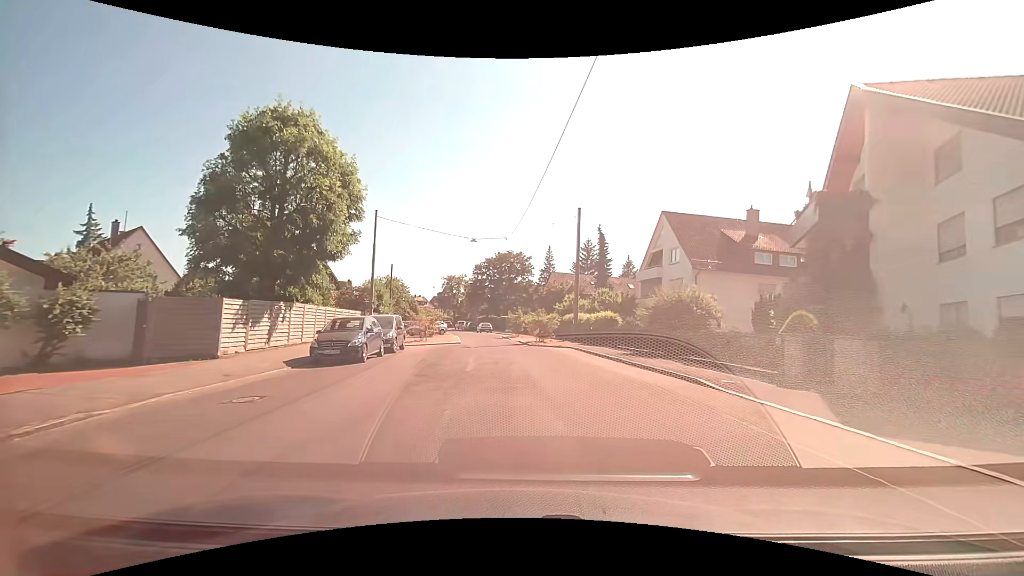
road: residential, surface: asphalt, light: Day
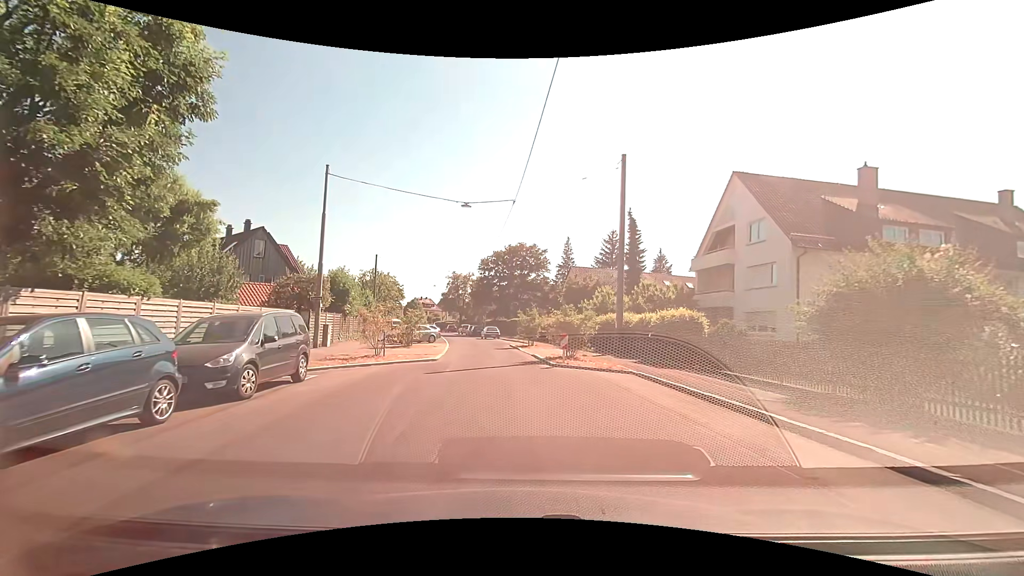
(-0.1, +12.4) m; 0°
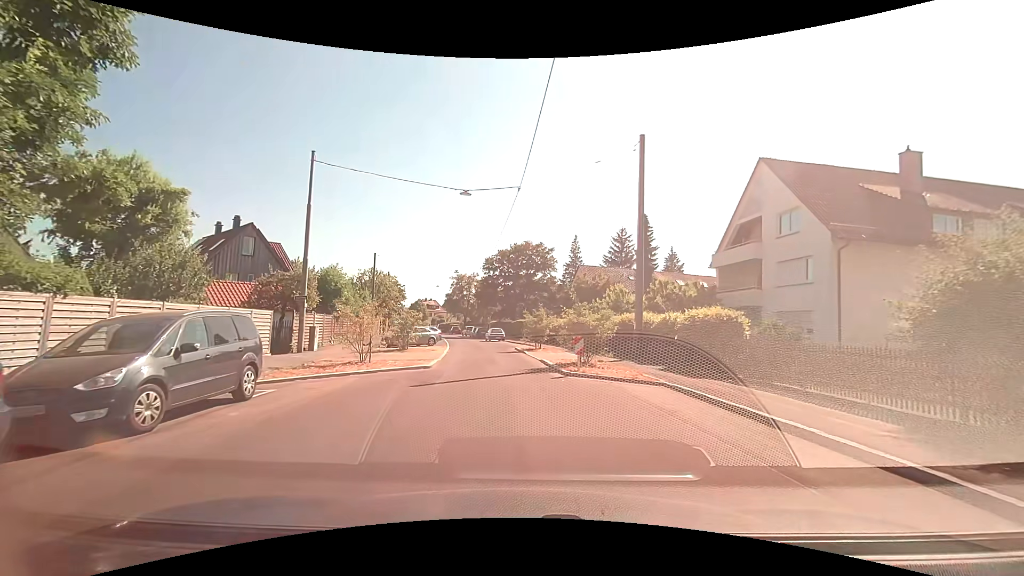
(0.0, +2.8) m; -1°
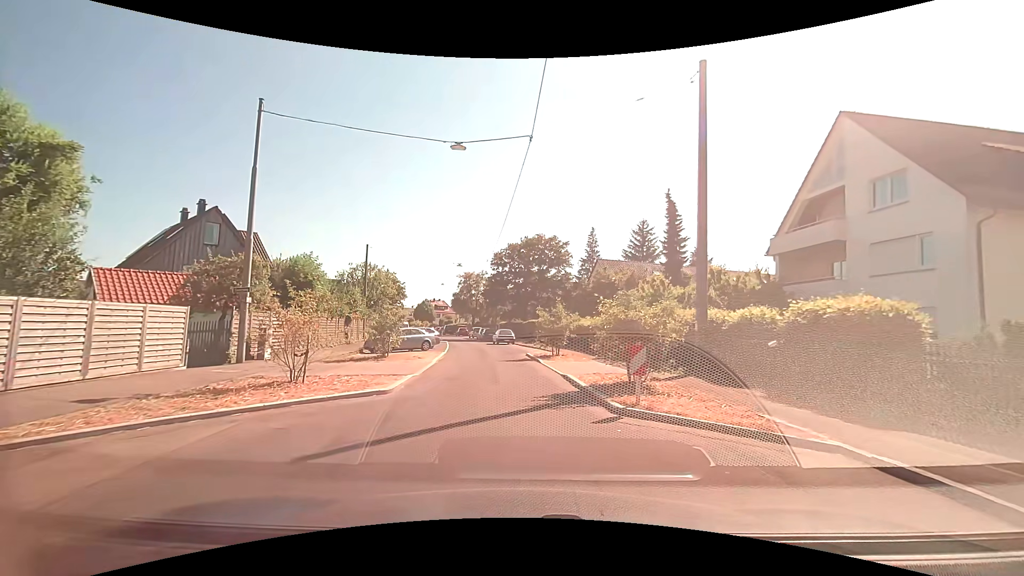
(-0.1, +6.4) m; -1°
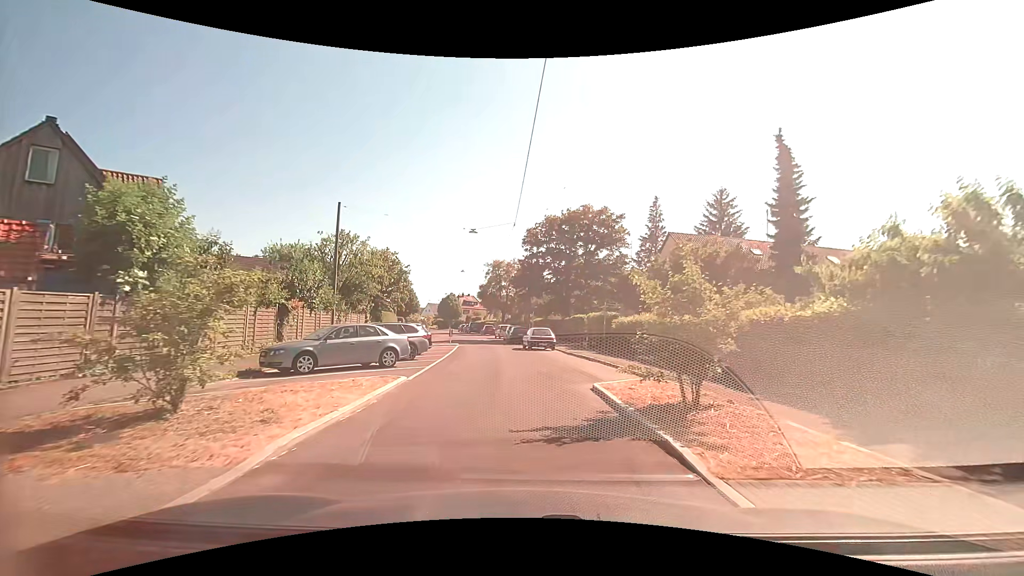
(-0.7, +15.3) m; -5°
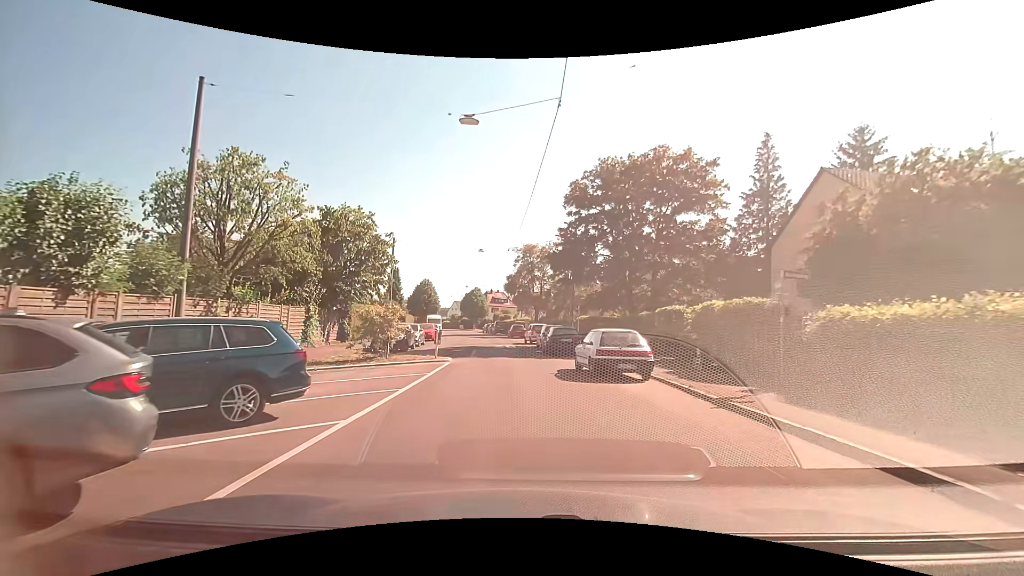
(-0.5, +16.6) m; -3°
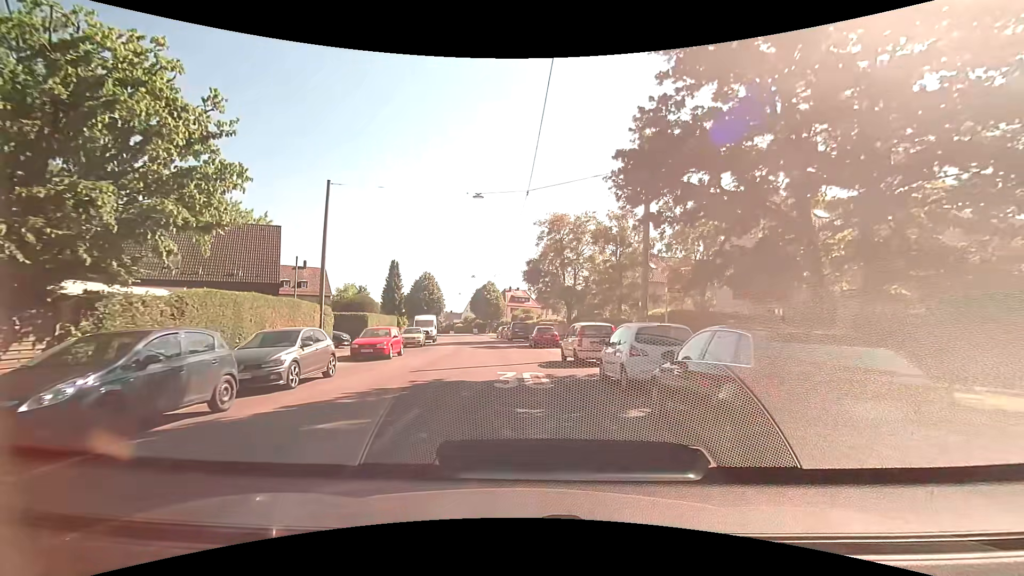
(-0.5, +19.4) m; -3°
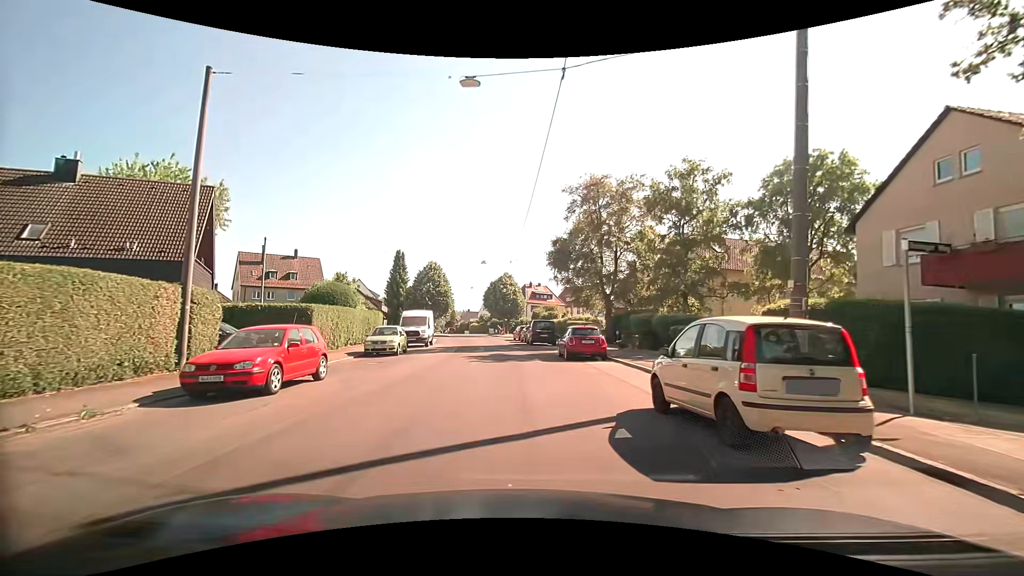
(-0.3, +11.8) m; -3°
